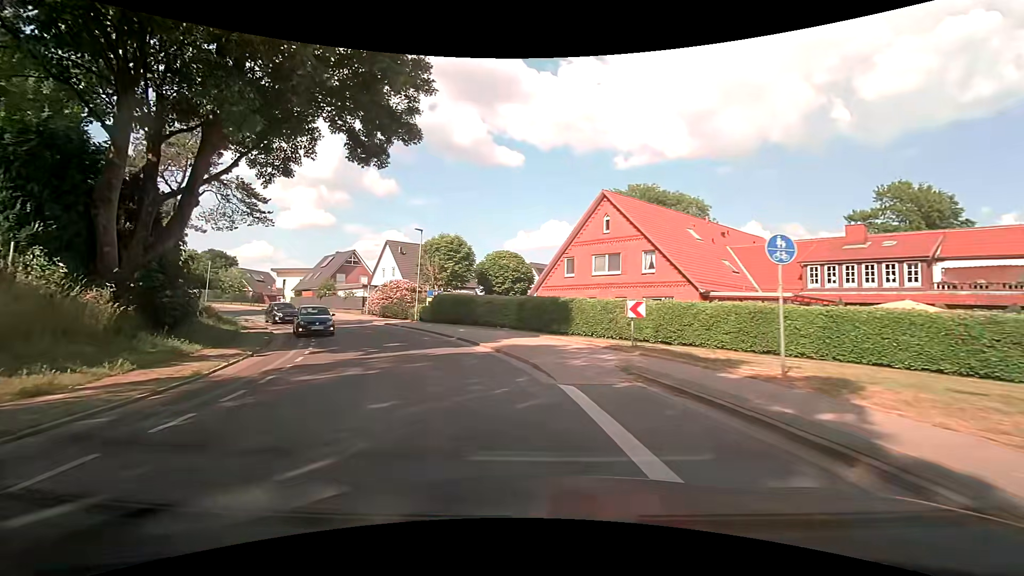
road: tertiary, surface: asphalt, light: Day
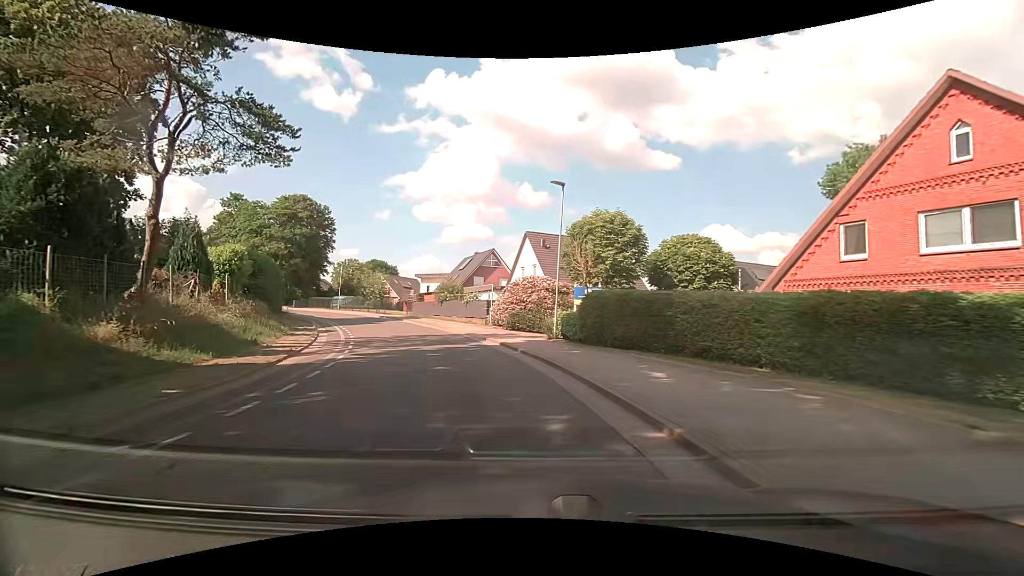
(-2.5, +15.2) m; -17°
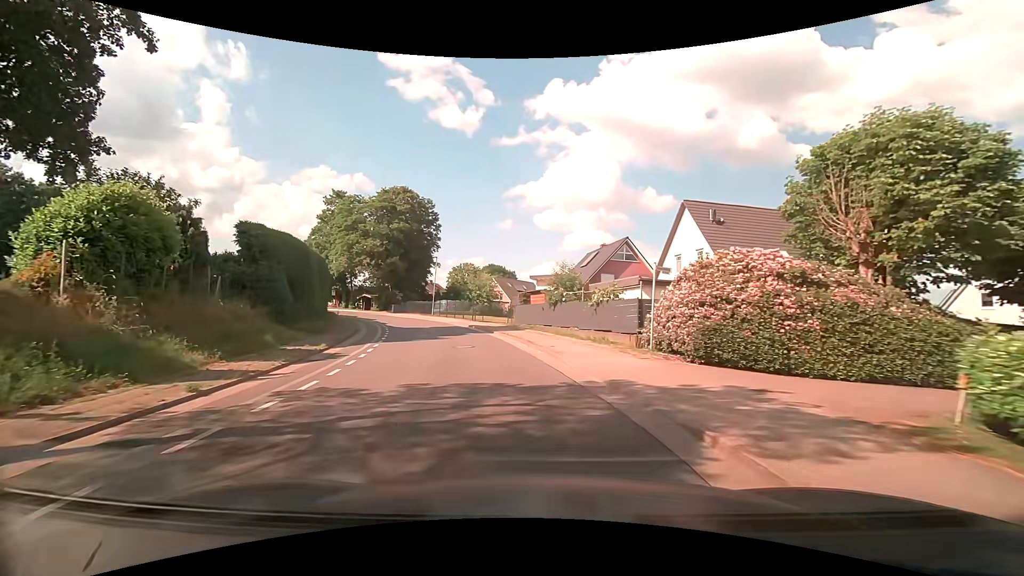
(-2.1, +16.0) m; -14°
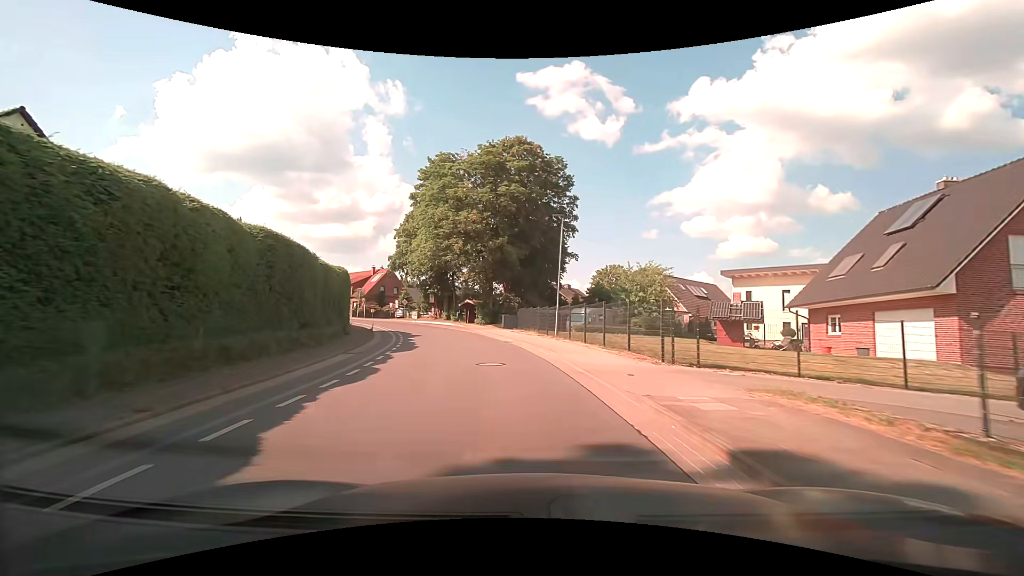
(-4.6, +28.8) m; -17°
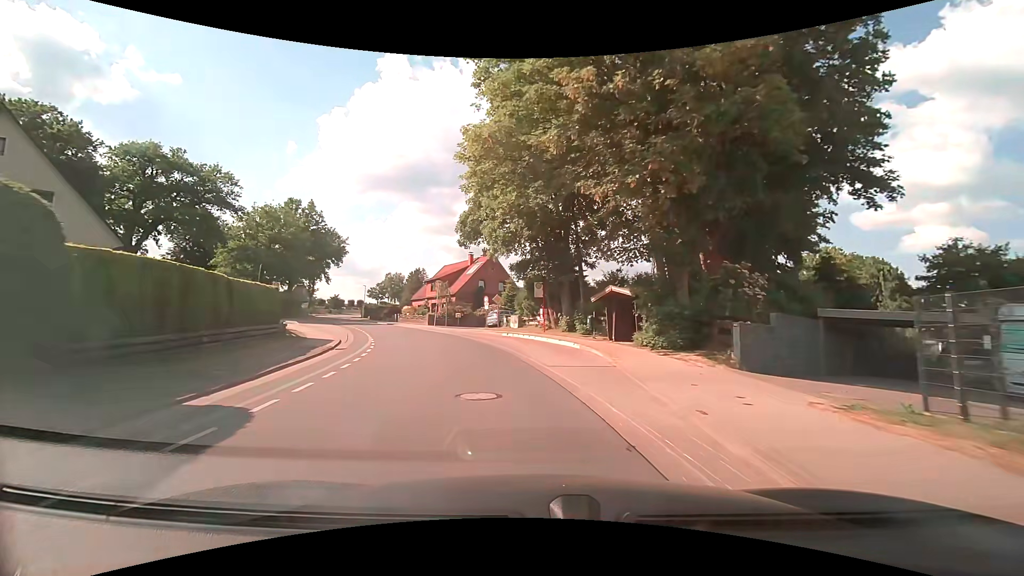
(-4.0, +31.5) m; -15°
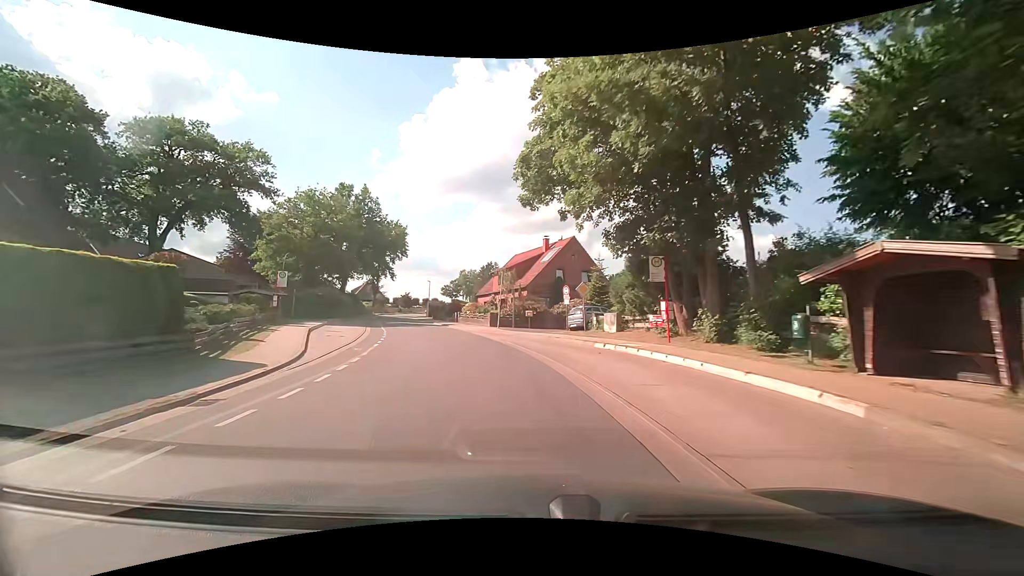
(-0.9, +13.0) m; -8°
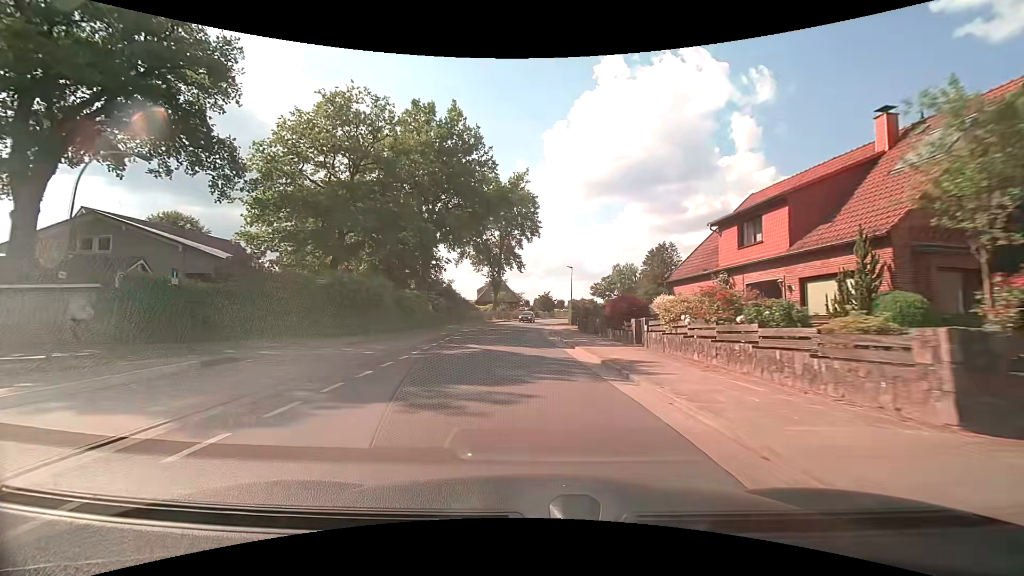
(-6.0, +32.4) m; -18°
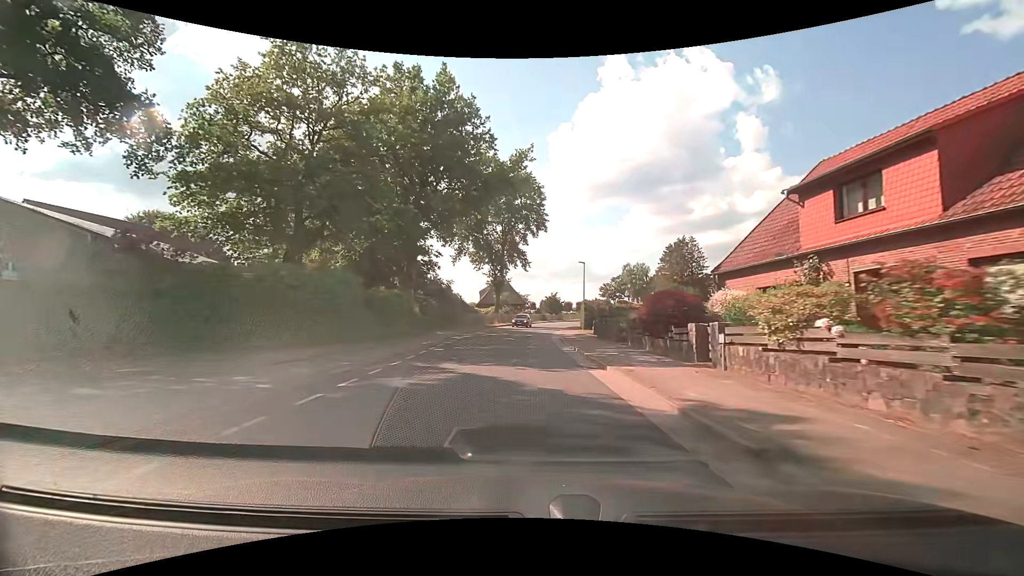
(0.0, +6.8) m; -1°
(0, +10) (0, +20) (0, +30) (0, +40) (+1, +50) (+2, +60) (+4, +70) (+6, +79) (+9, +89) (+12, +99) m
